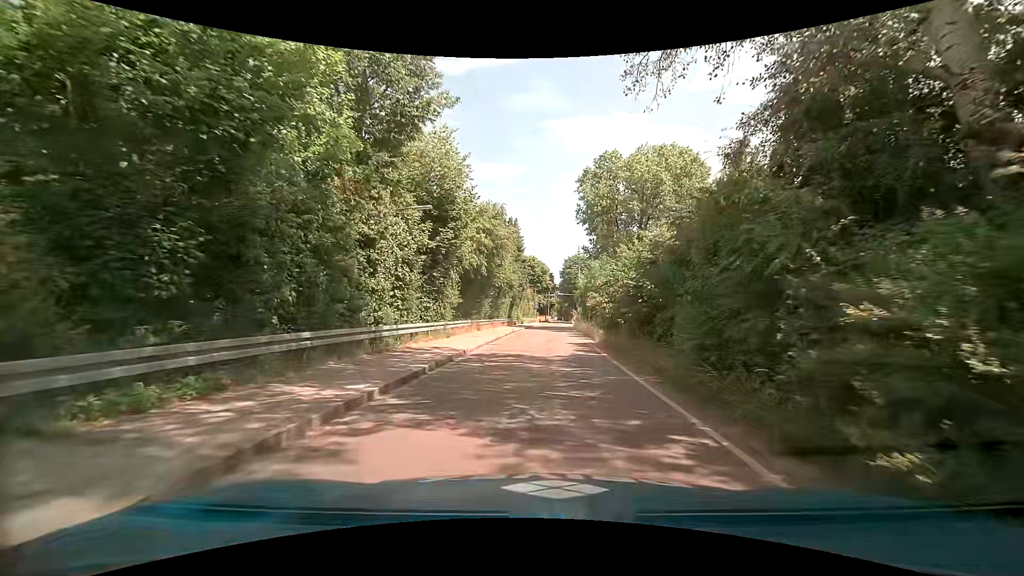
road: unclassified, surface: asphalt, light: Day
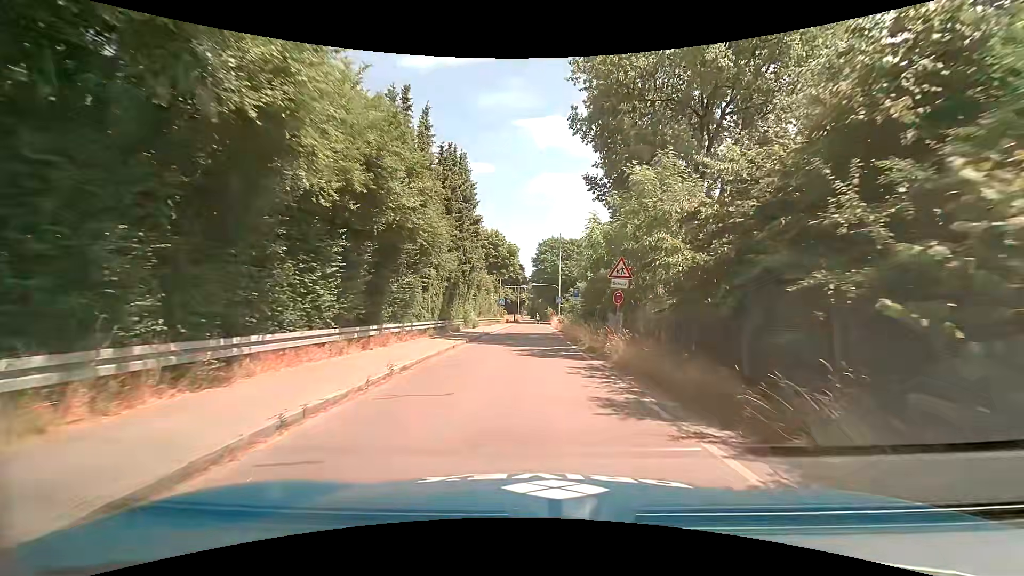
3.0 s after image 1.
(+0.8, +25.7) m; +4°
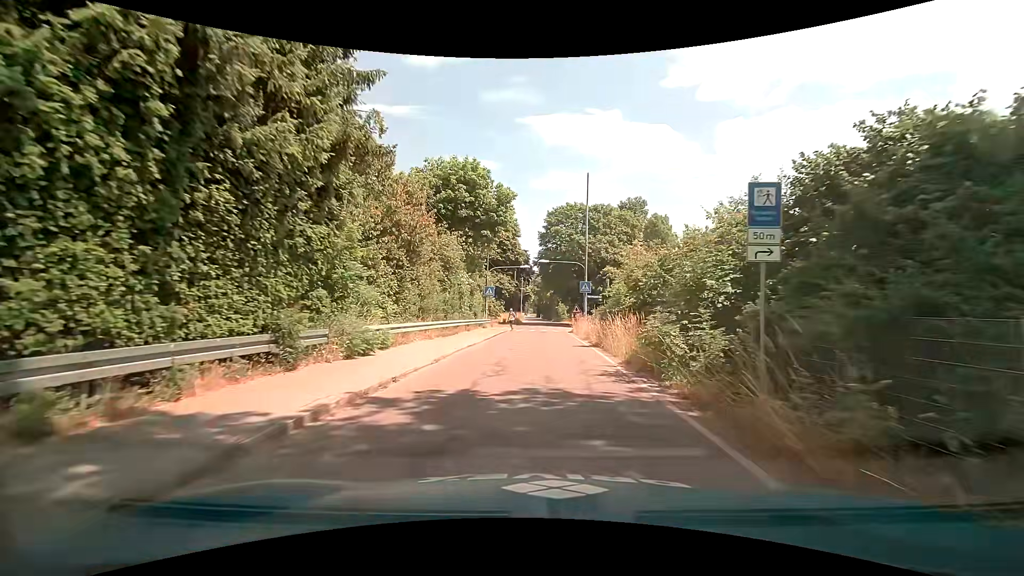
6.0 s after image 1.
(-0.4, +27.2) m; -1°
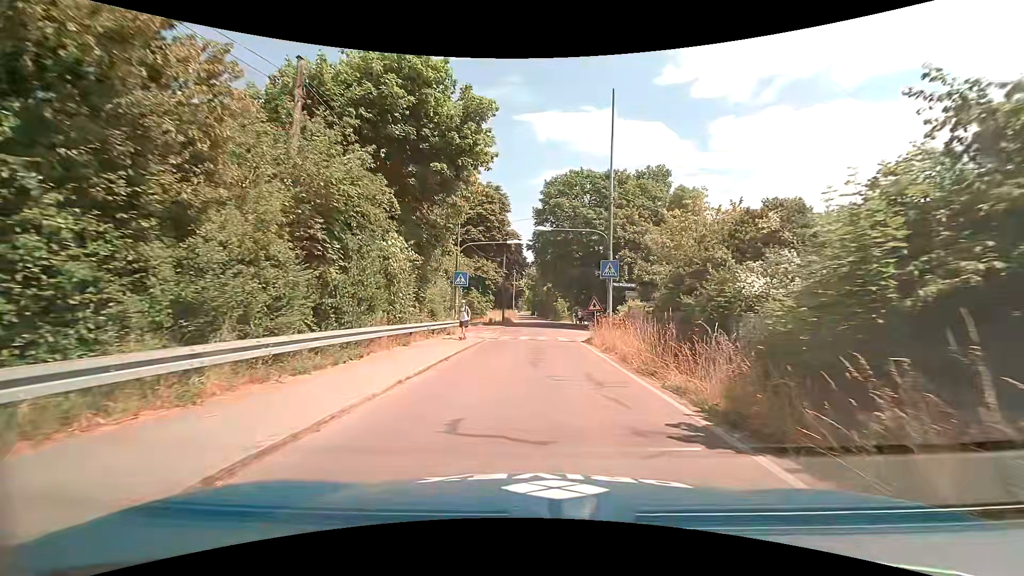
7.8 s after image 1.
(+0.1, +14.4) m; +1°
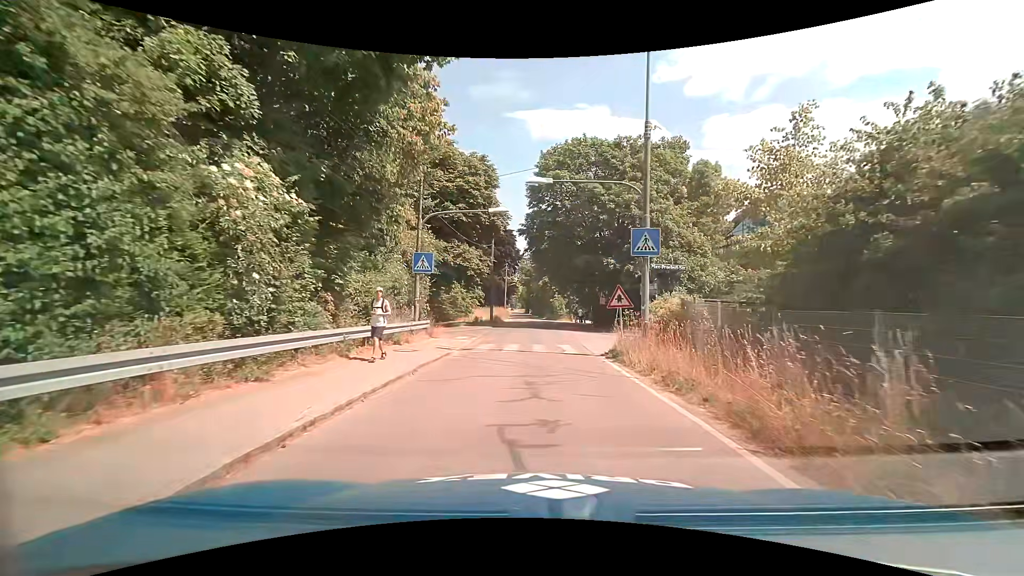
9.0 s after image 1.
(+0.1, +8.6) m; +1°
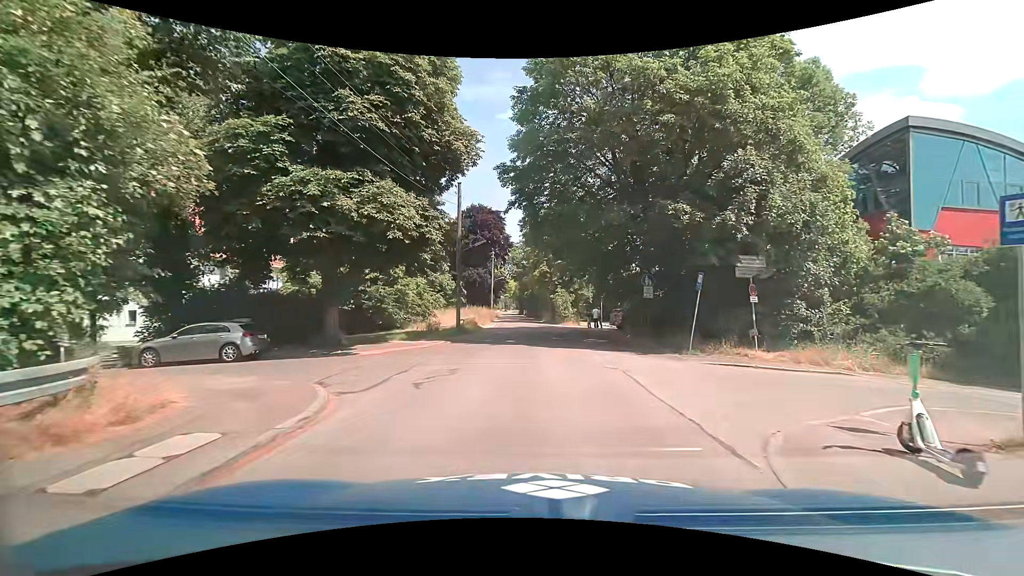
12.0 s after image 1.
(0.0, +18.2) m; 0°
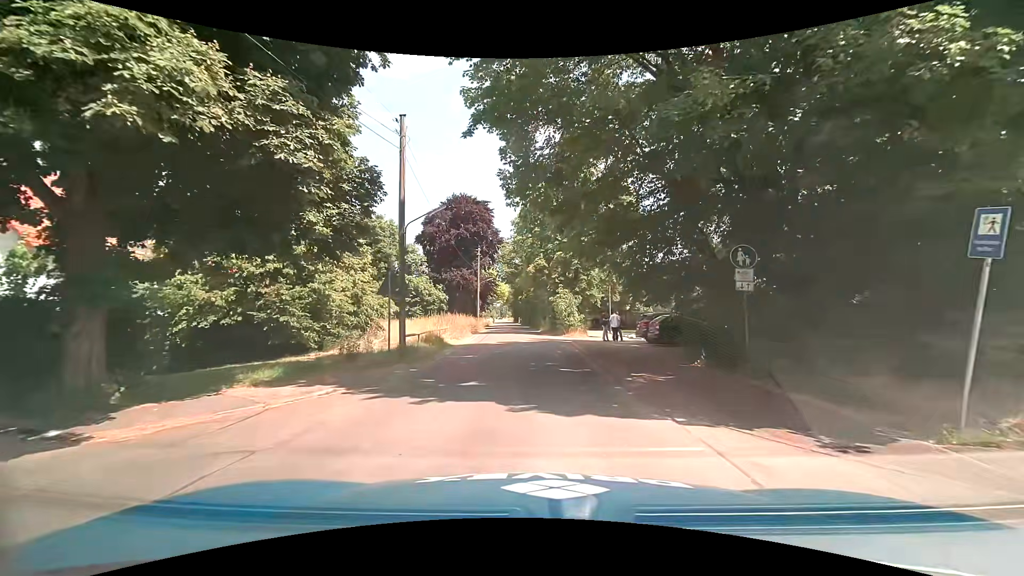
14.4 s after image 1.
(+0.2, +11.5) m; +1°
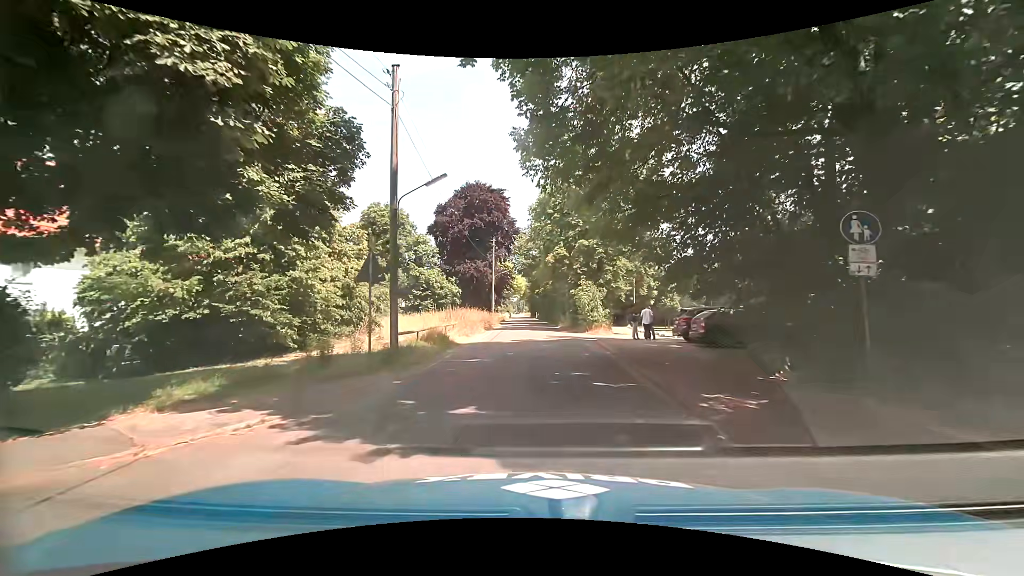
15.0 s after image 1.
(-0.1, +3.6) m; -3°
(0, +10) (0, +20) (0, +30) (0, +40) (0, +50) (0, +60) (-1, +70) (-1, +80) (-1, +90) (-1, +100) m
